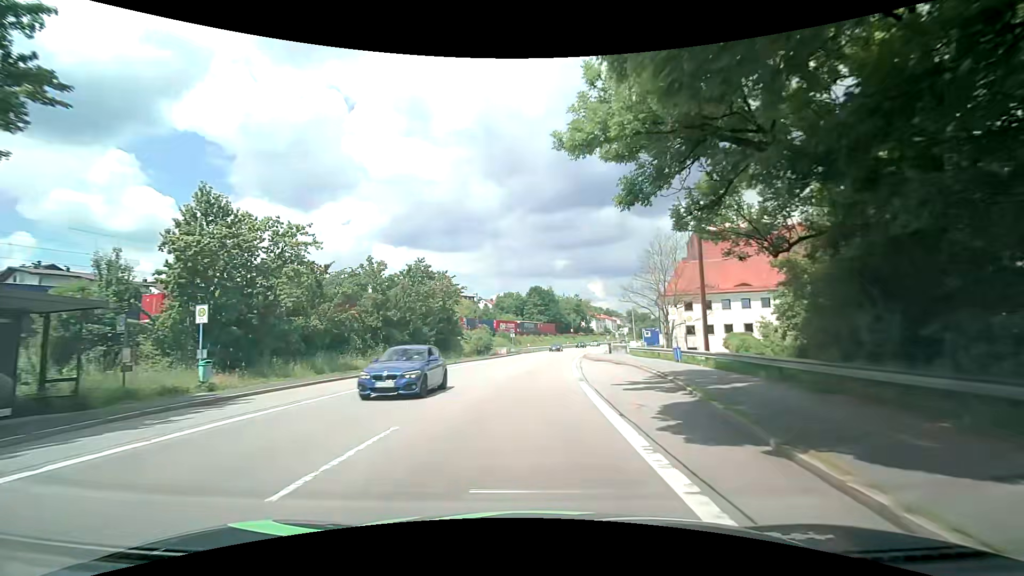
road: primary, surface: asphalt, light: Day
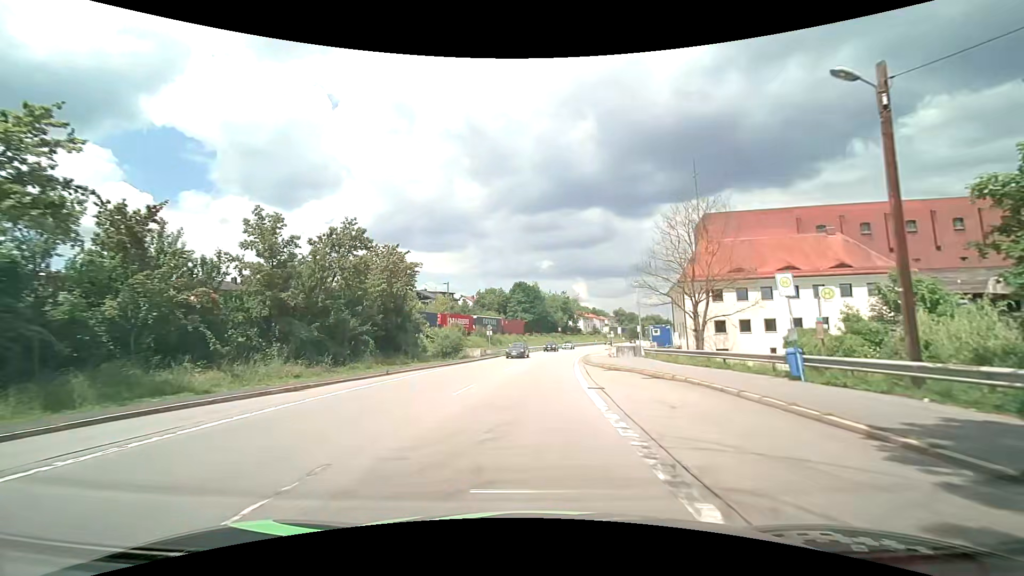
(+0.2, +14.6) m; +2°
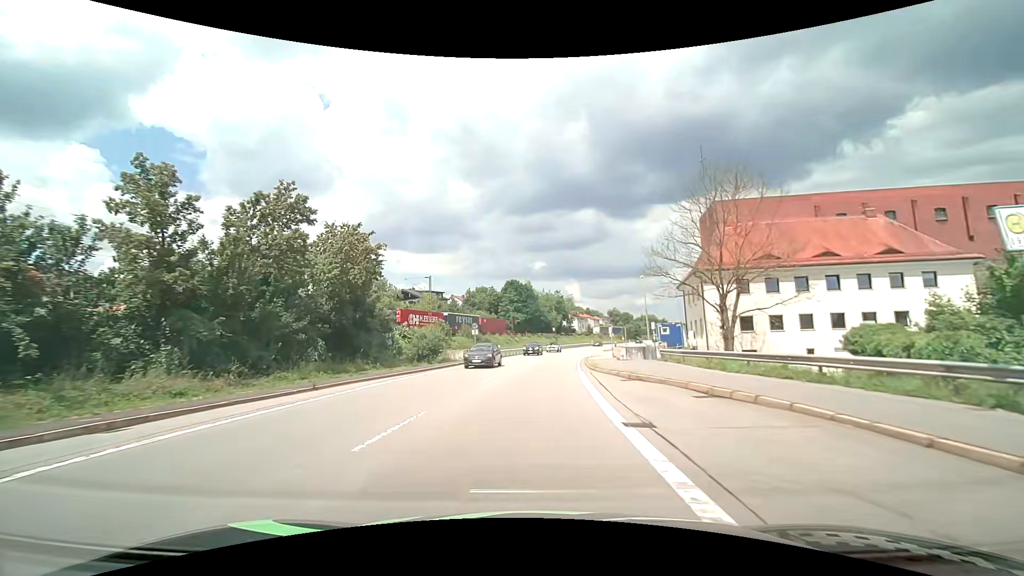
(0.0, +7.4) m; +1°
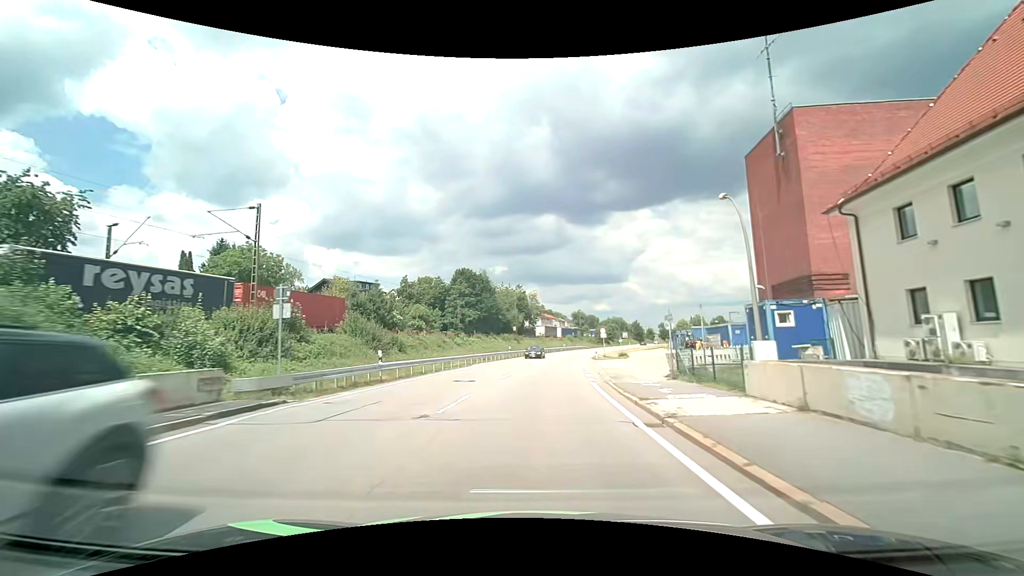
(+0.8, +32.3) m; +4°
